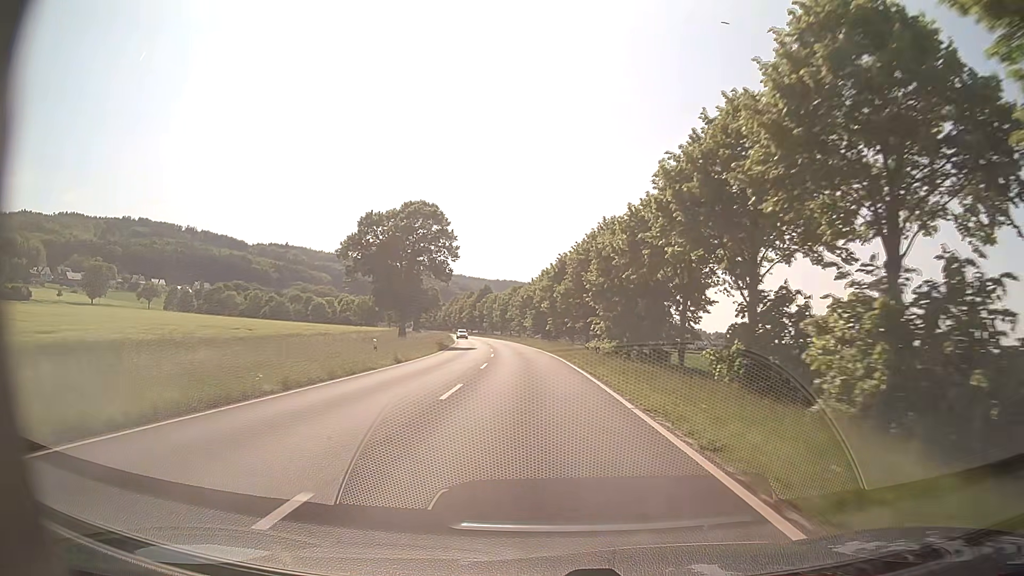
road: primary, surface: asphalt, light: Day
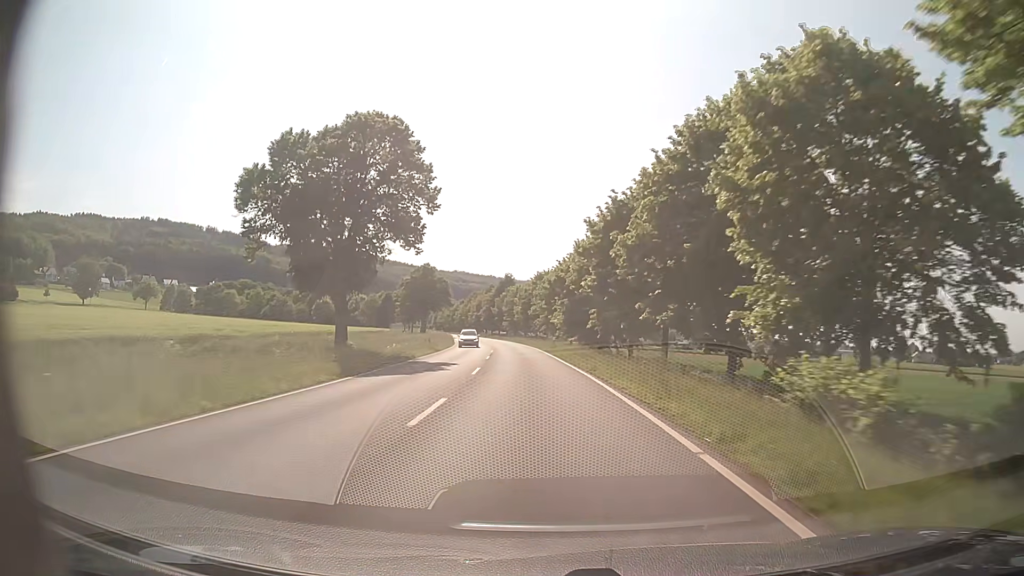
(-0.6, +28.5) m; -3°
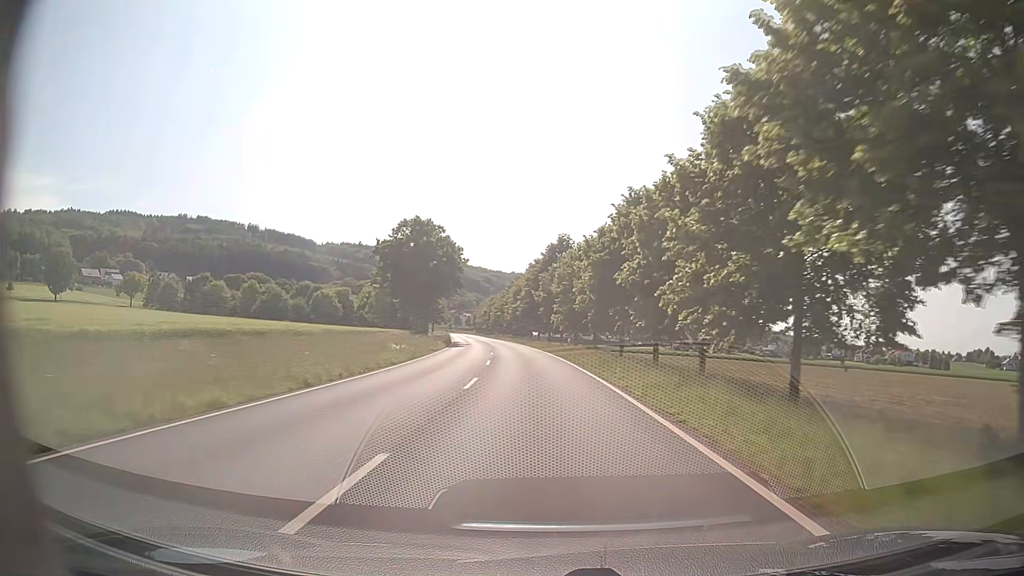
(-2.5, +55.8) m; -5°
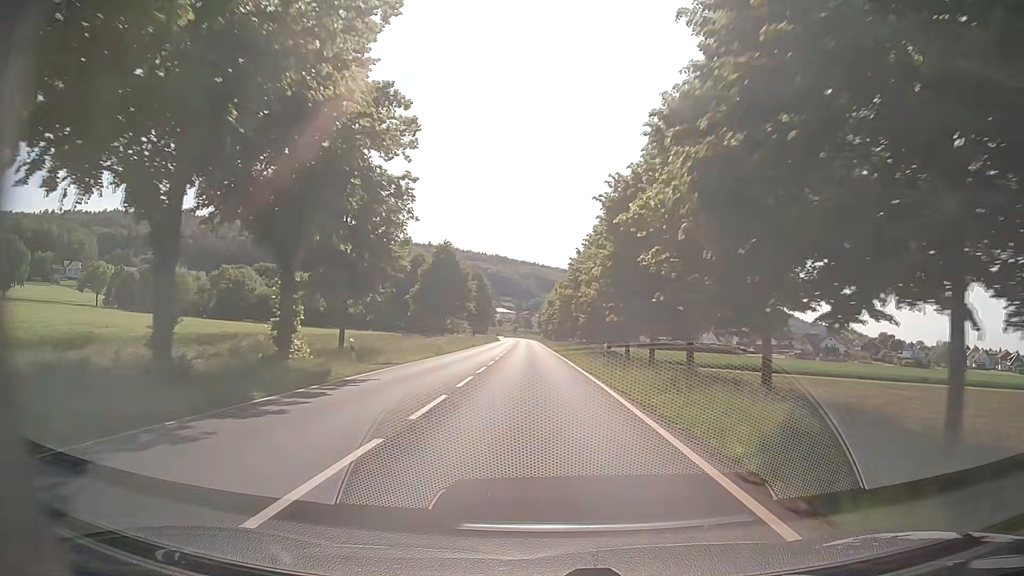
(-3.7, +67.7) m; -7°
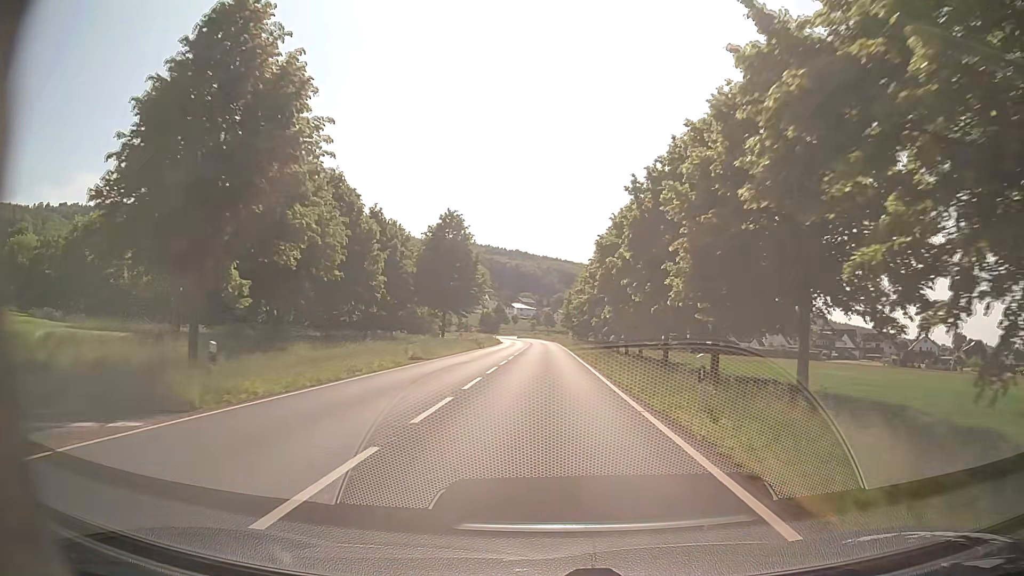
(-1.3, +62.2) m; -2°
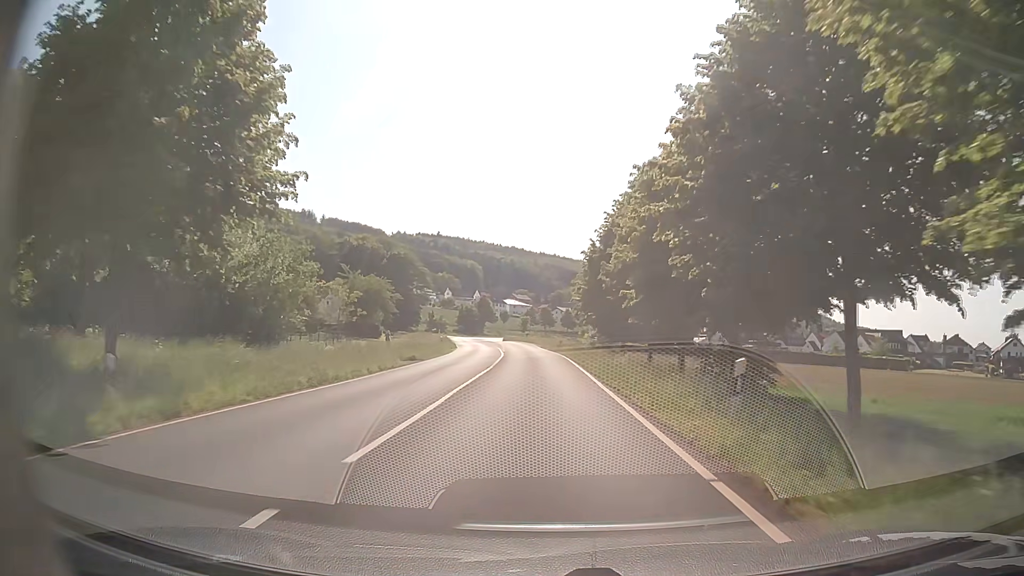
(+0.4, +52.5) m; 0°
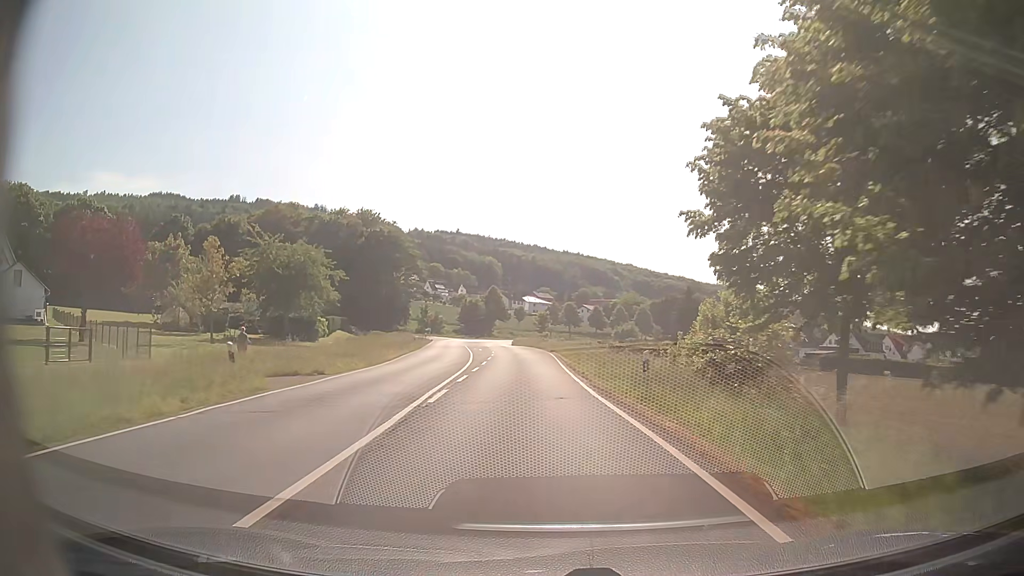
(-0.3, +39.0) m; -2°
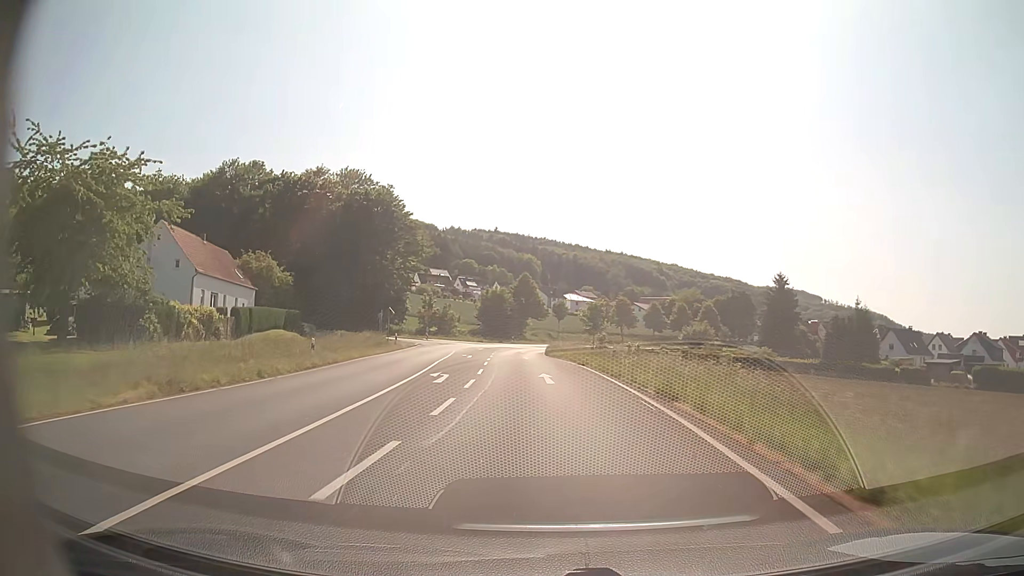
(-0.8, +37.7) m; -3°
(0, +10) (0, +20) (-1, +30) (-1, +40) (-2, +50) (-2, +60) (-1, +70) (0, +80) (+2, +90) (+5, +99) m
